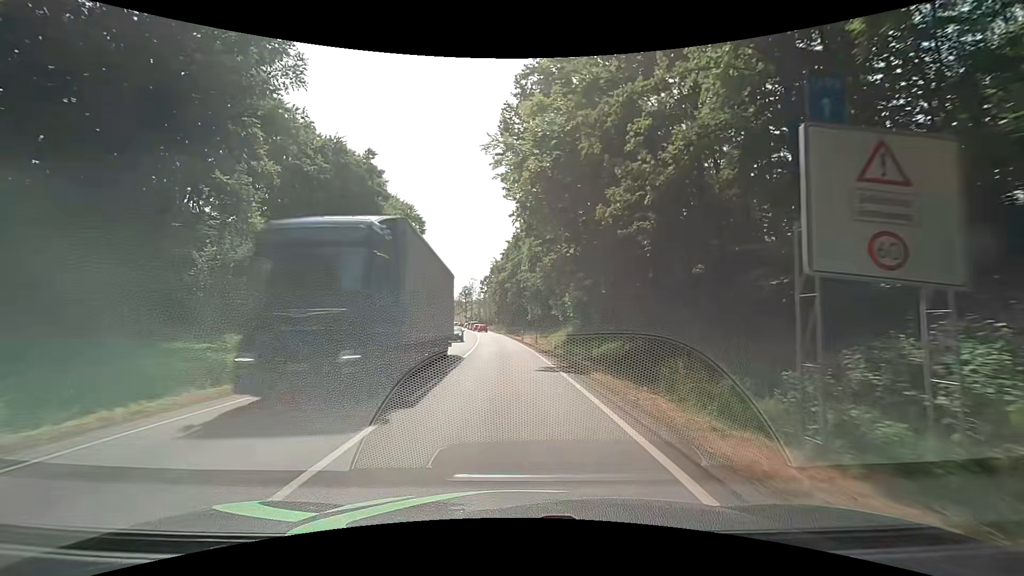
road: primary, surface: asphalt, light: Day
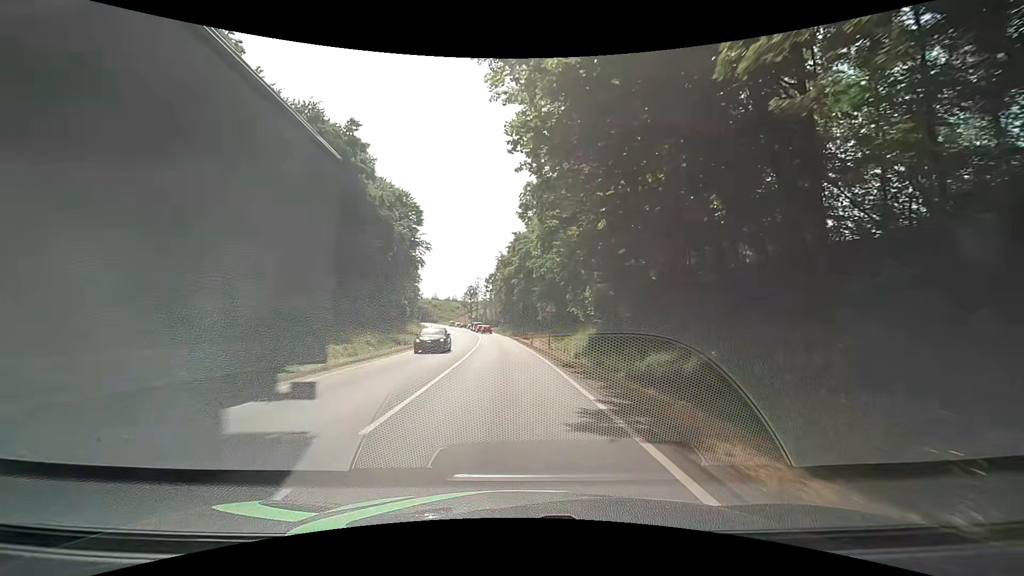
(0.0, +9.0) m; -1°
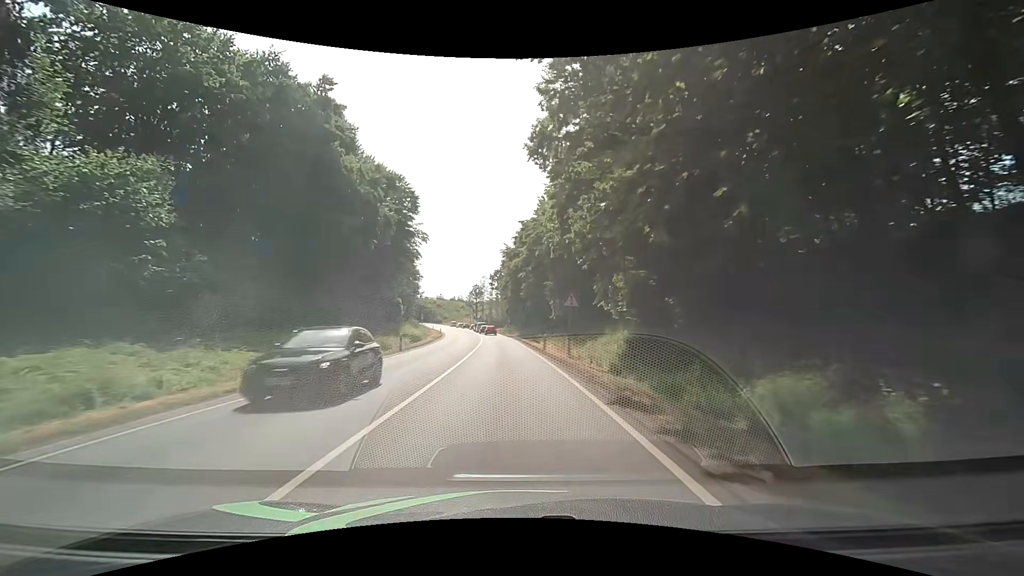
(0.0, +9.0) m; -2°
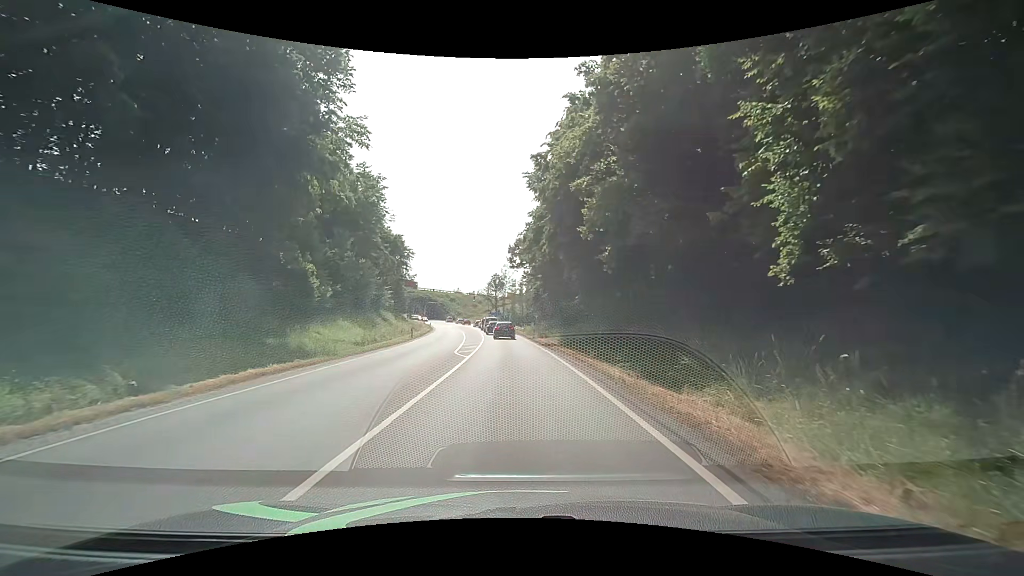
(-0.2, +37.4) m; -1°
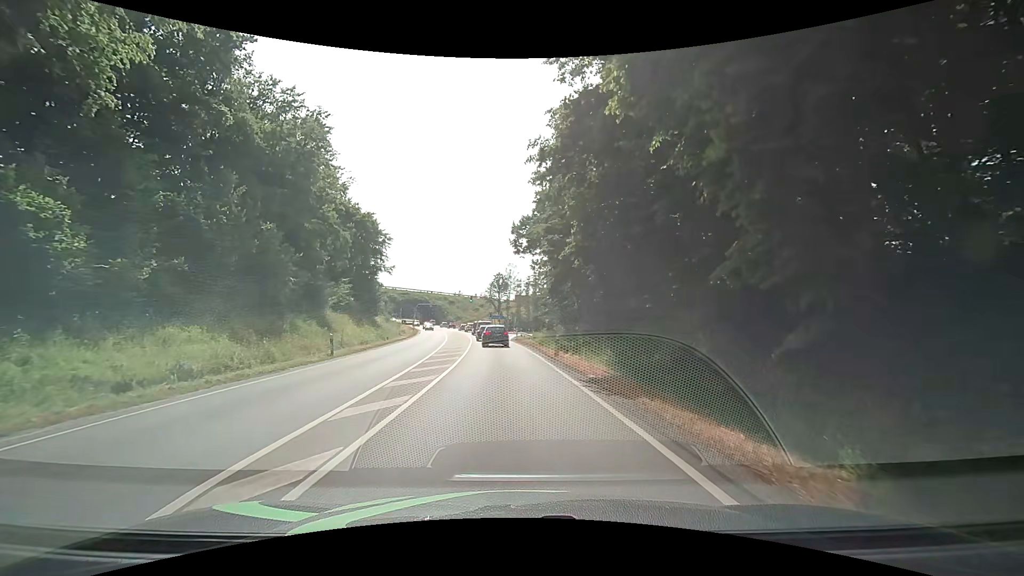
(-0.1, +19.3) m; -1°
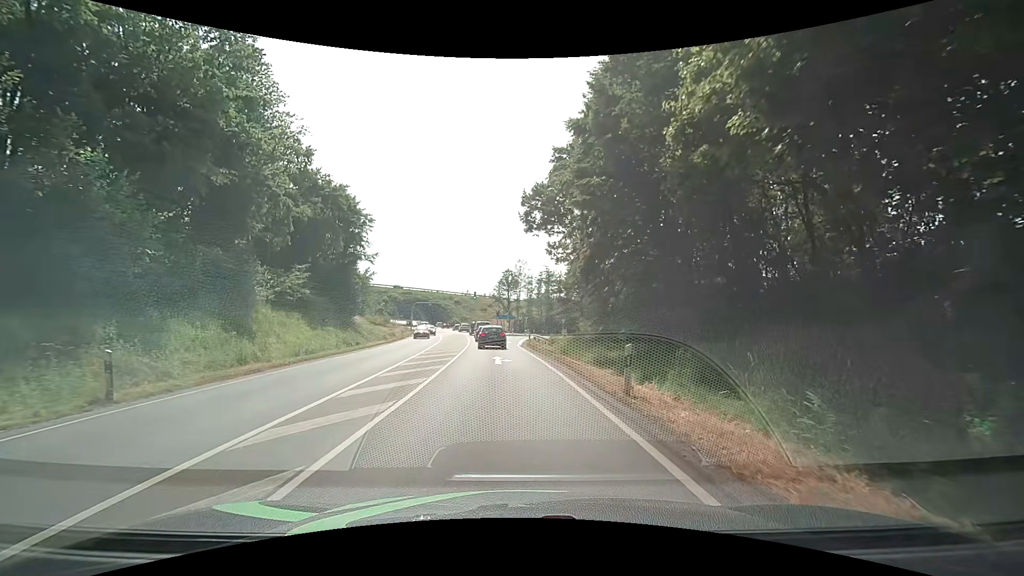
(0.0, +13.4) m; 0°
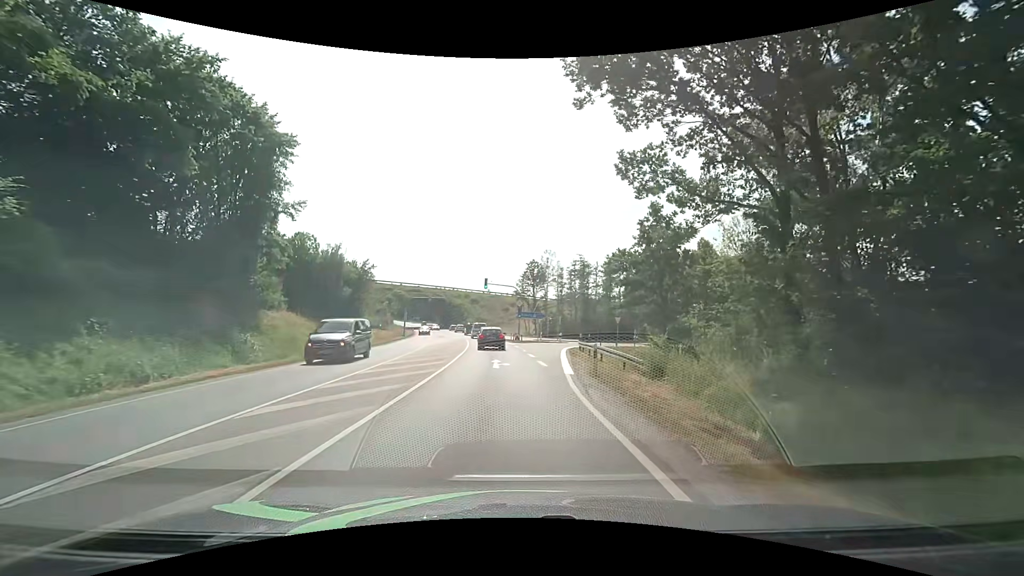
(-1.0, +25.7) m; -4°
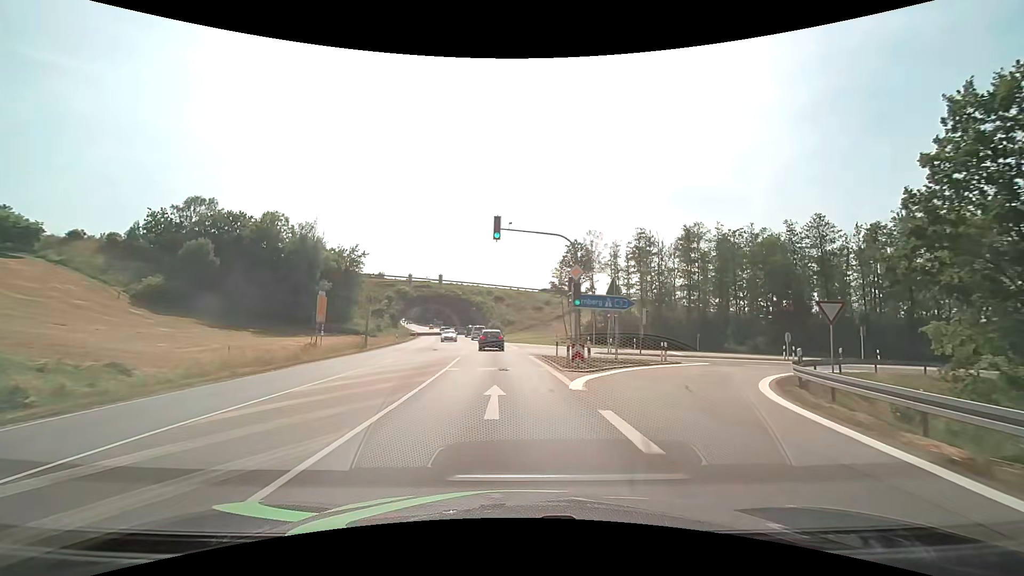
(-1.0, +31.5) m; -4°
(0, +10) (0, +20) (-1, +30) (-2, +40) (-3, +50) (-4, +60) (-5, +70) (-6, +80) (-8, +90) (-10, +99) m
